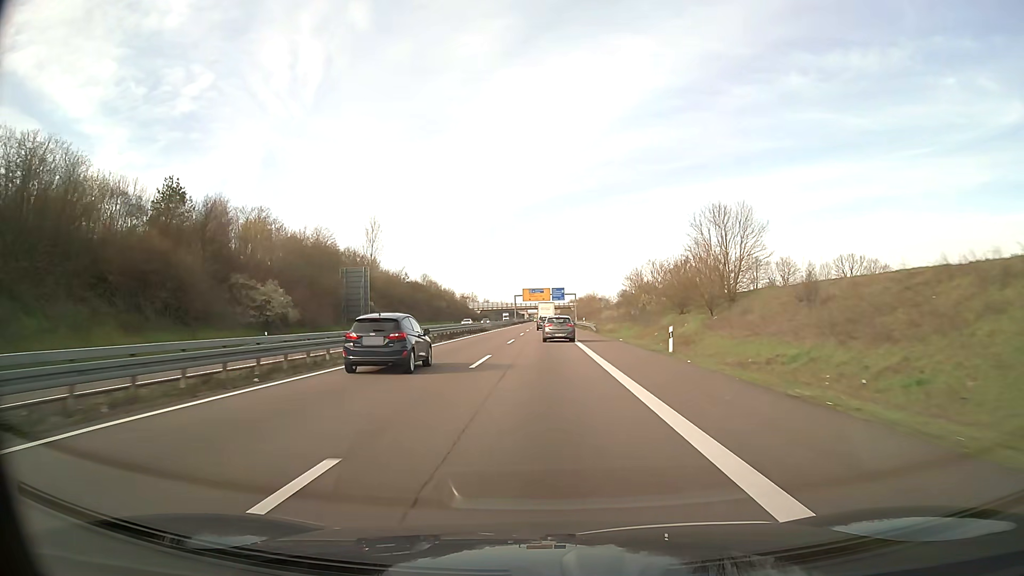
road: trunk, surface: asphalt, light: Day
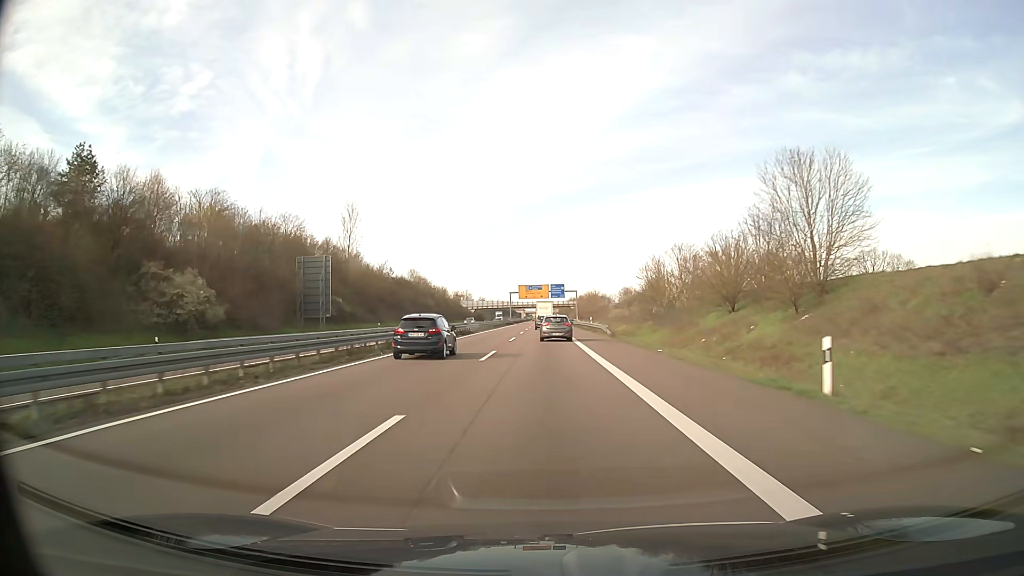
(0.0, +15.1) m; 0°
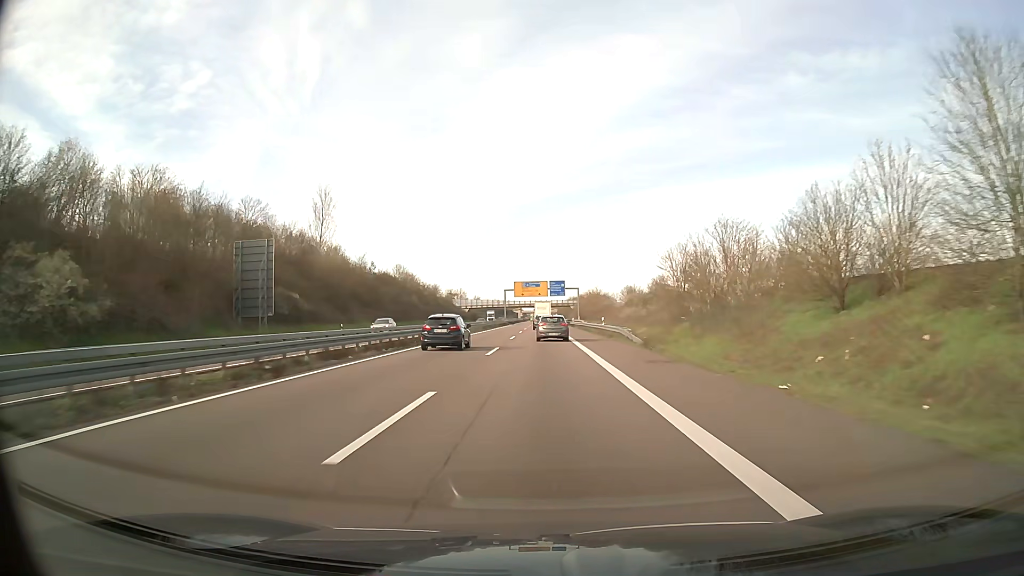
(0.0, +15.1) m; 0°
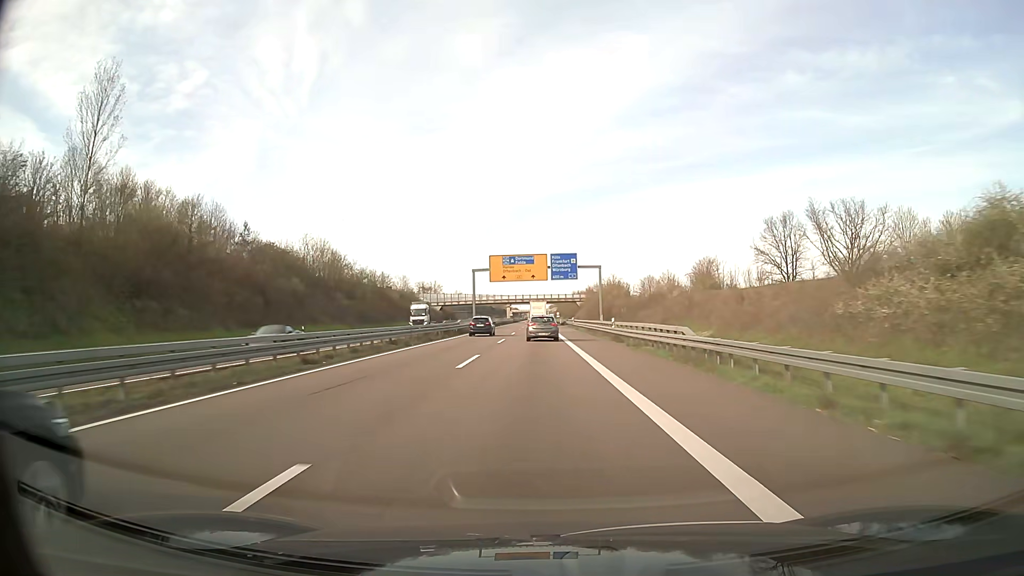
(+0.1, +60.3) m; 0°
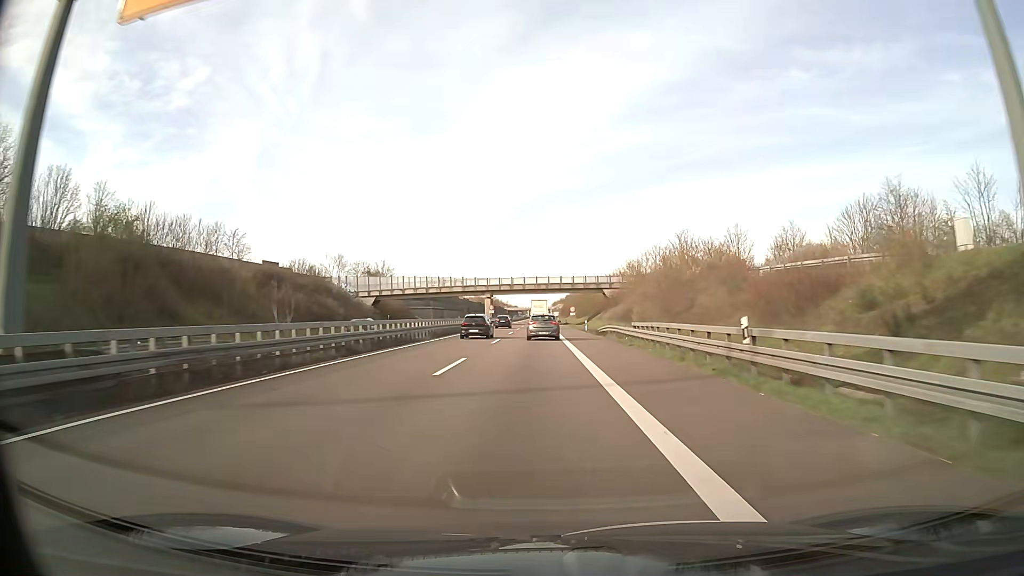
(-0.2, +75.1) m; 0°
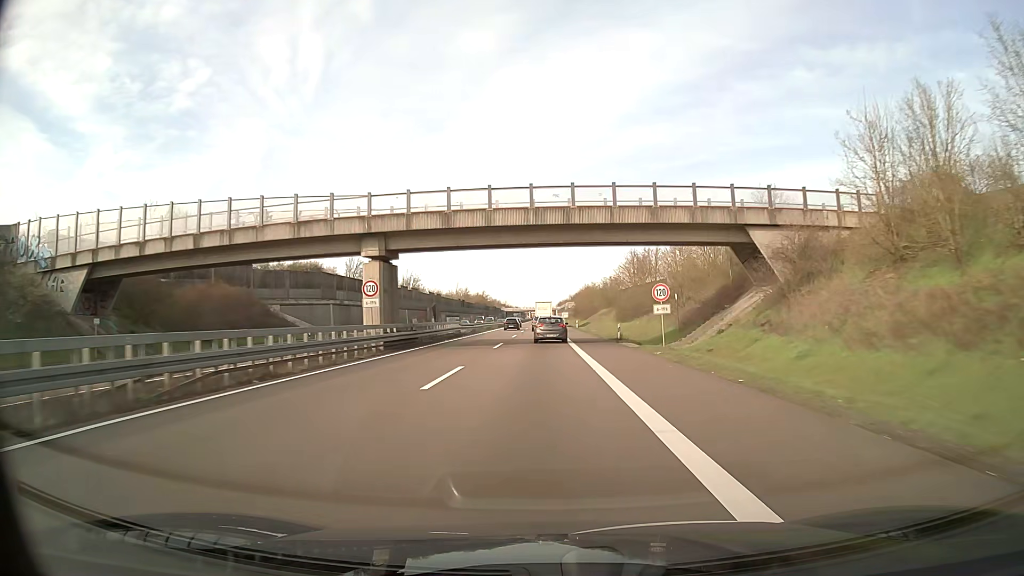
(-0.5, +74.6) m; 0°
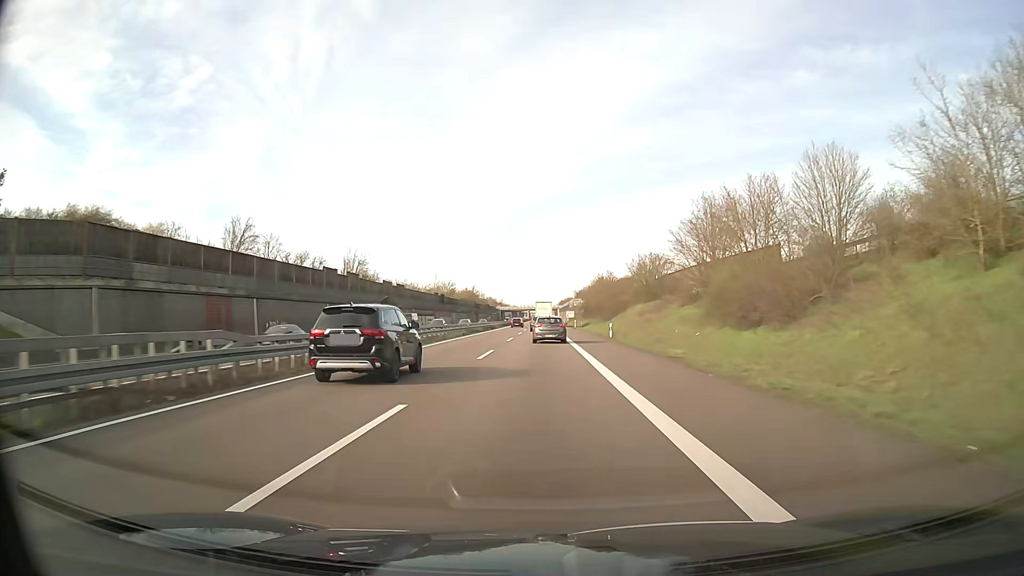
(+0.2, +44.6) m; +2°
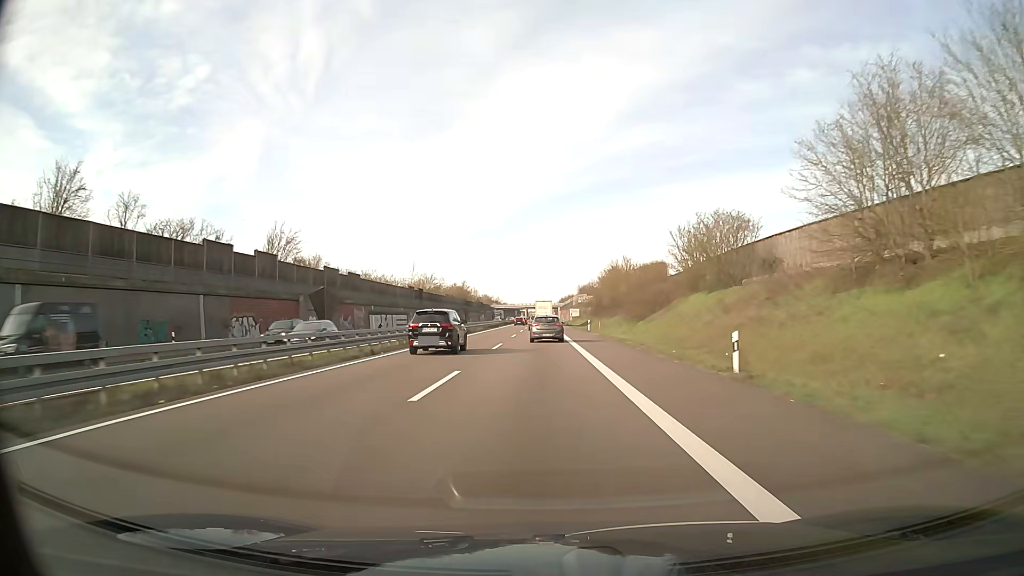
(-0.8, +29.7) m; -2°
(0, +10) (0, +20) (0, +30) (0, +40) (0, +50) (0, +60) (0, +70) (0, +80) (0, +90) (0, +100) m
